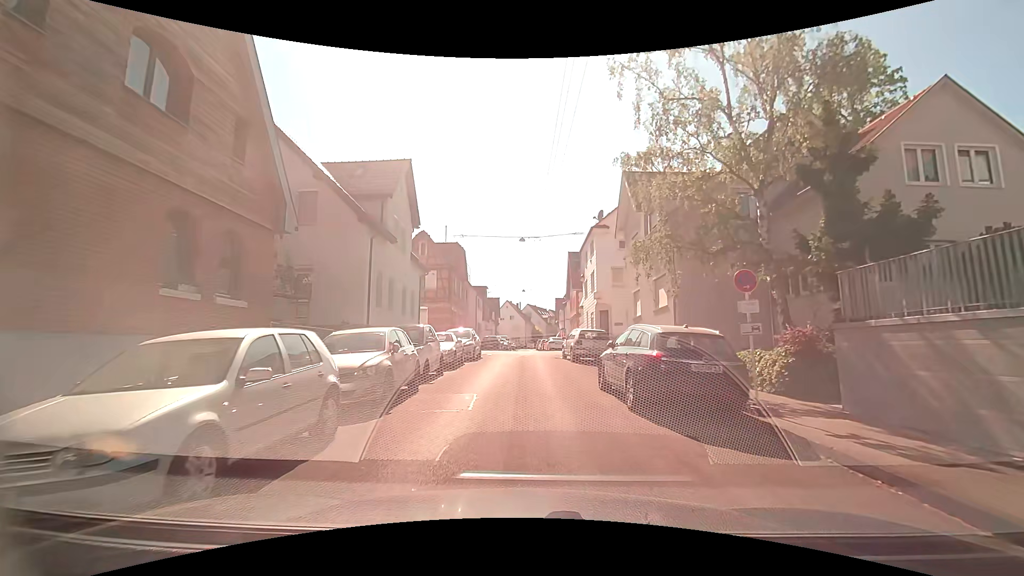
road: residential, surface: asphalt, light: Day
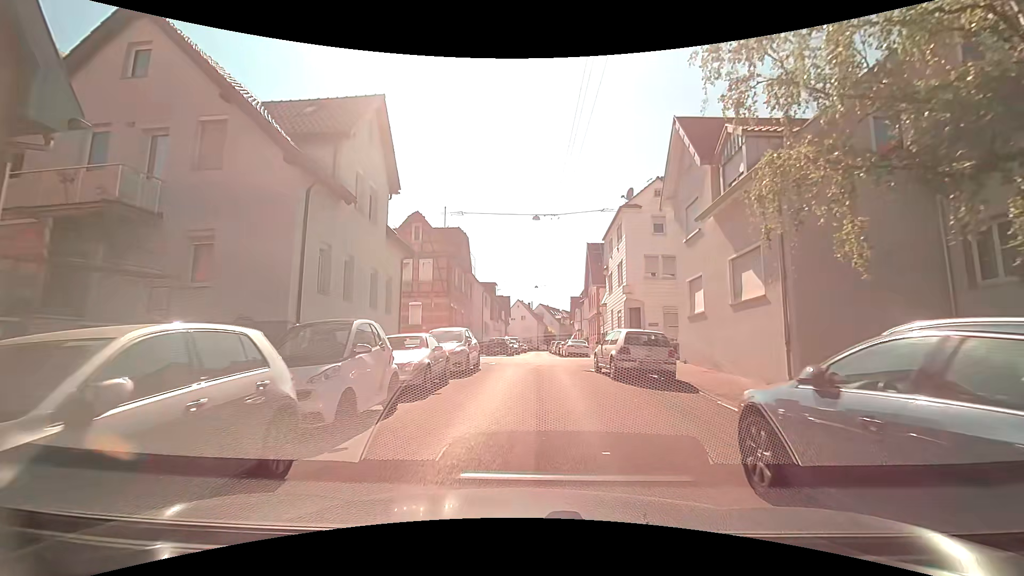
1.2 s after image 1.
(0.0, +7.1) m; -1°
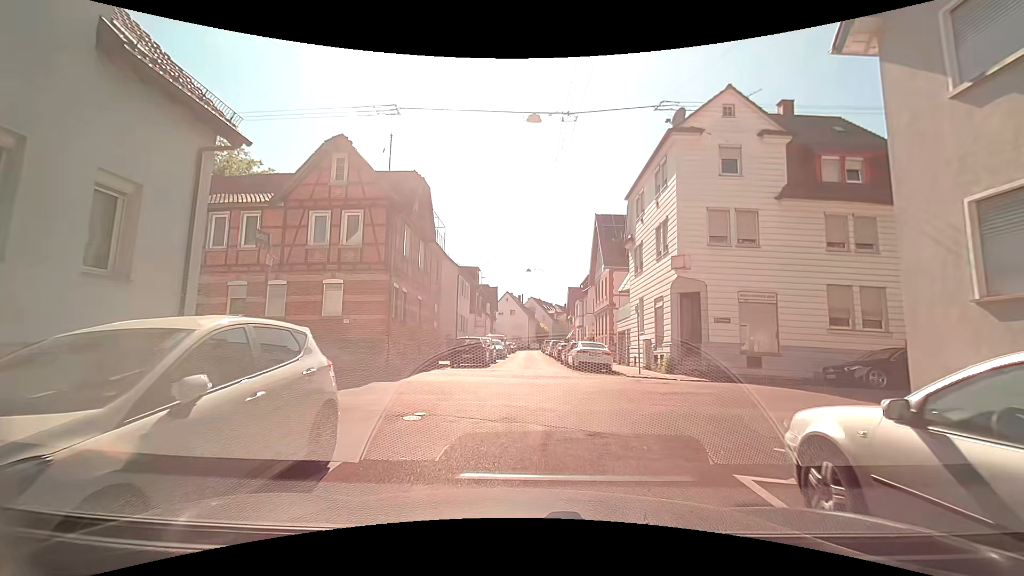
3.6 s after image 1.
(+0.1, +12.9) m; +1°
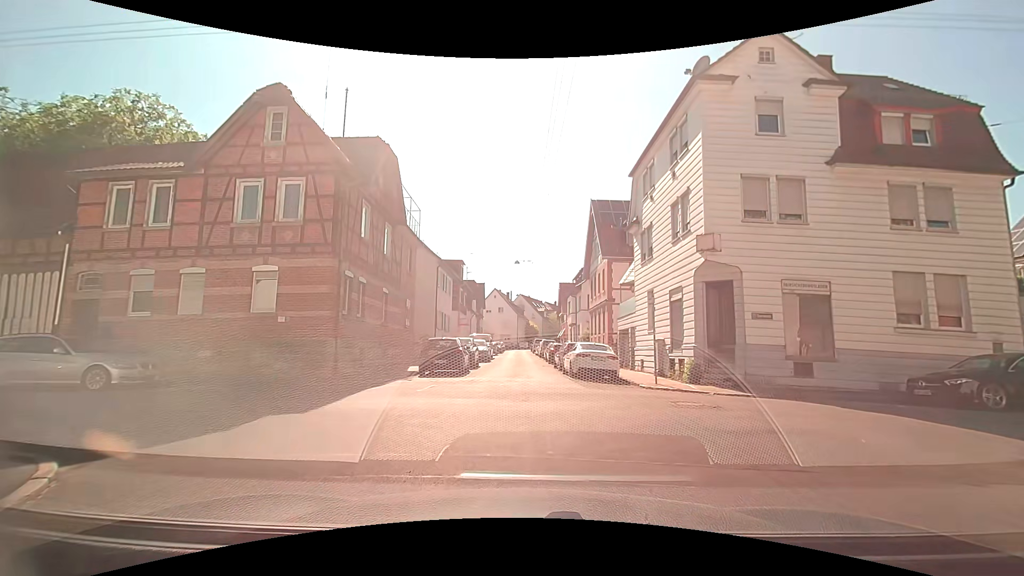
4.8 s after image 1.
(0.0, +4.4) m; 0°
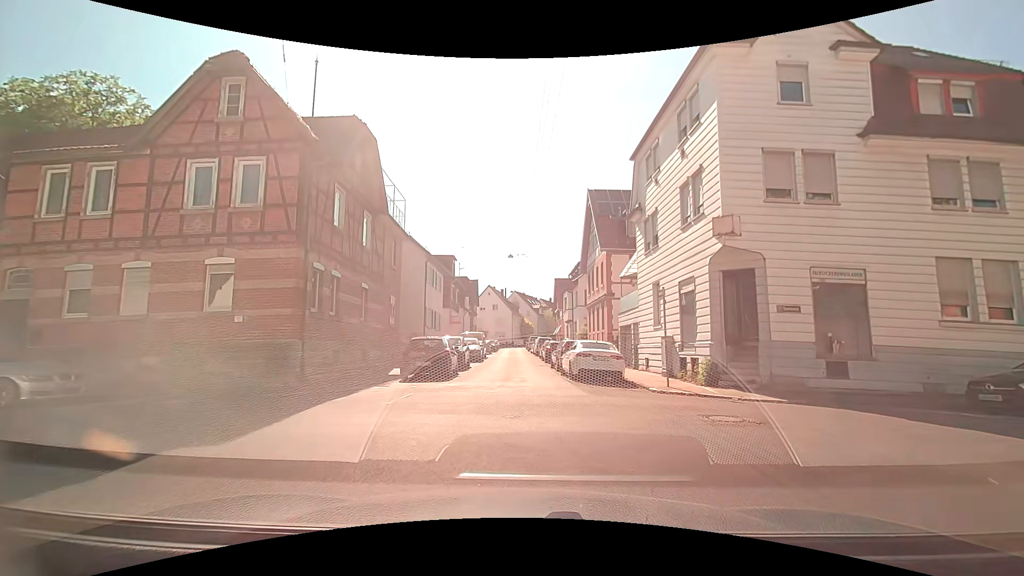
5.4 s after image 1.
(0.0, +2.0) m; 0°
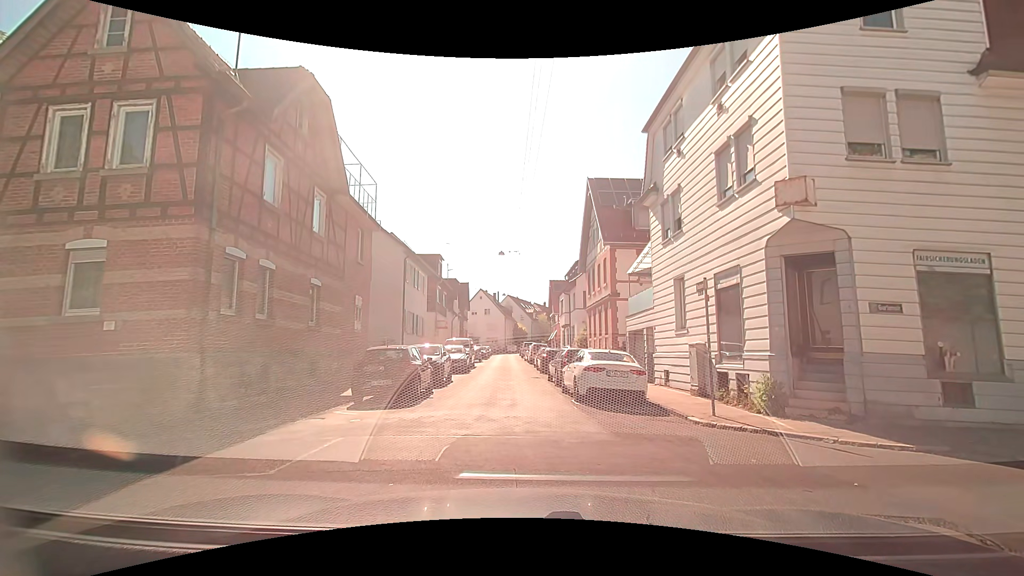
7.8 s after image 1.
(+0.1, +3.9) m; +2°
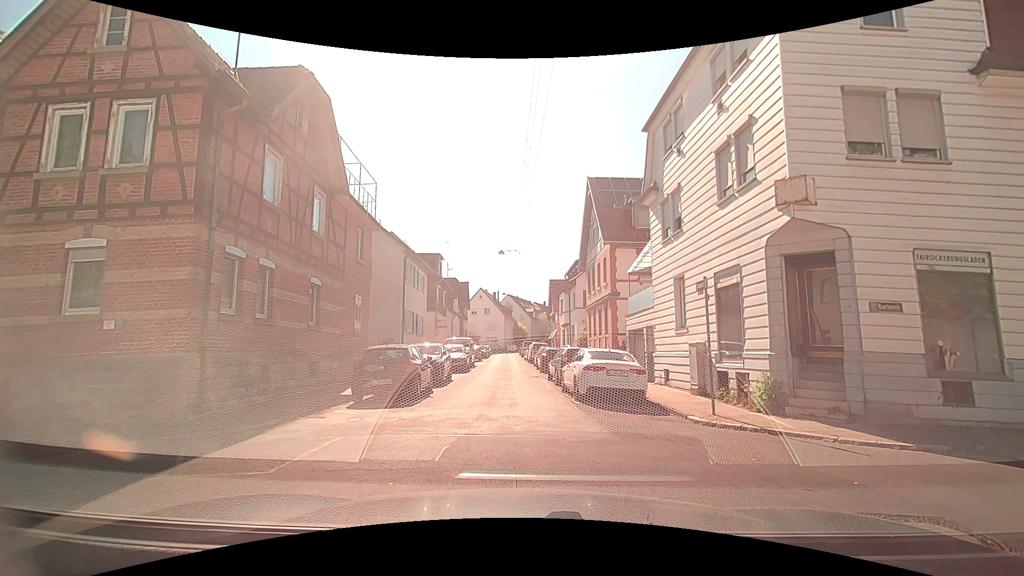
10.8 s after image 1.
(0.0, +0.1) m; 0°
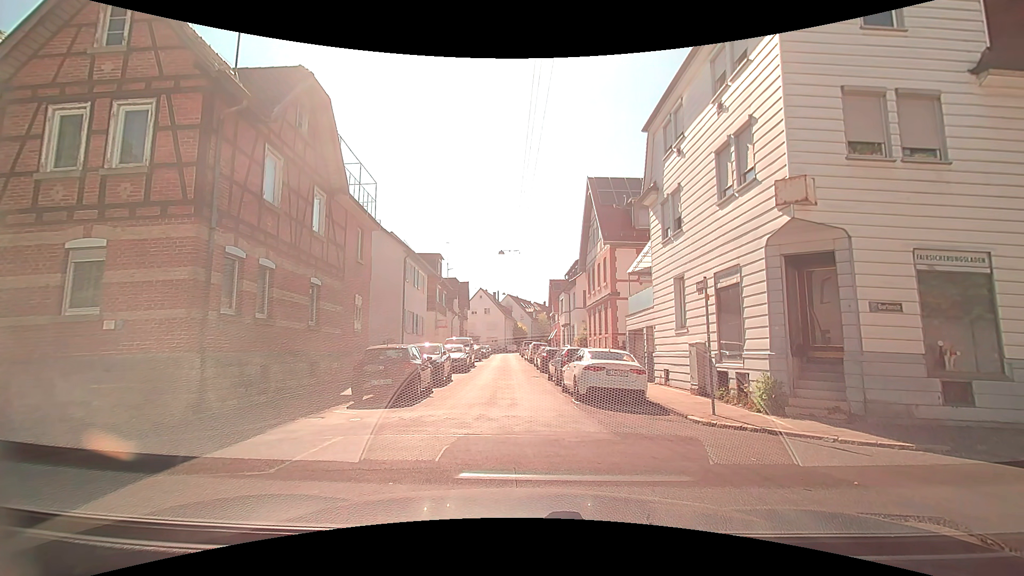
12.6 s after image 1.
(0.0, 0.0) m; 0°
